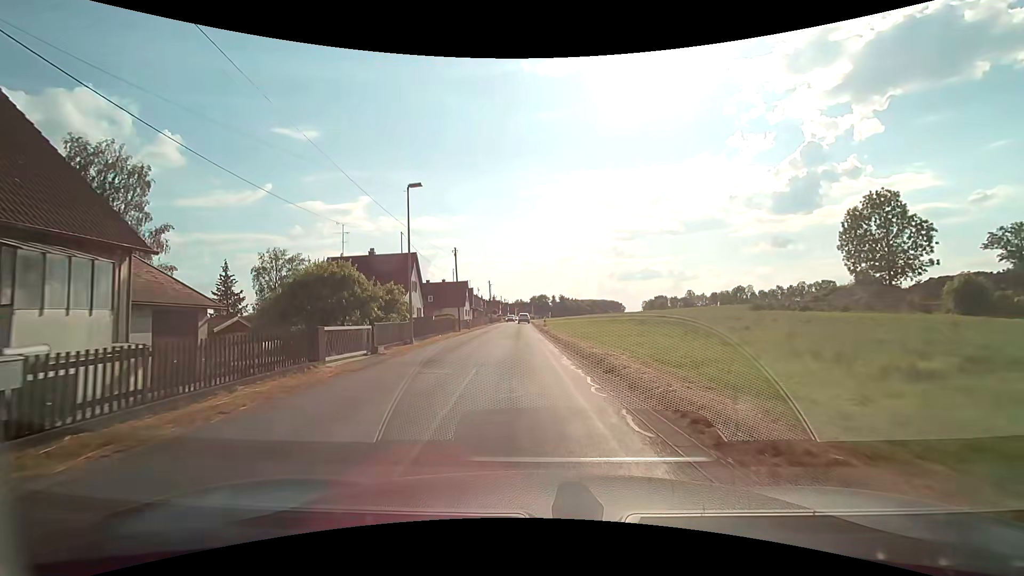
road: tertiary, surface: asphalt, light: Day
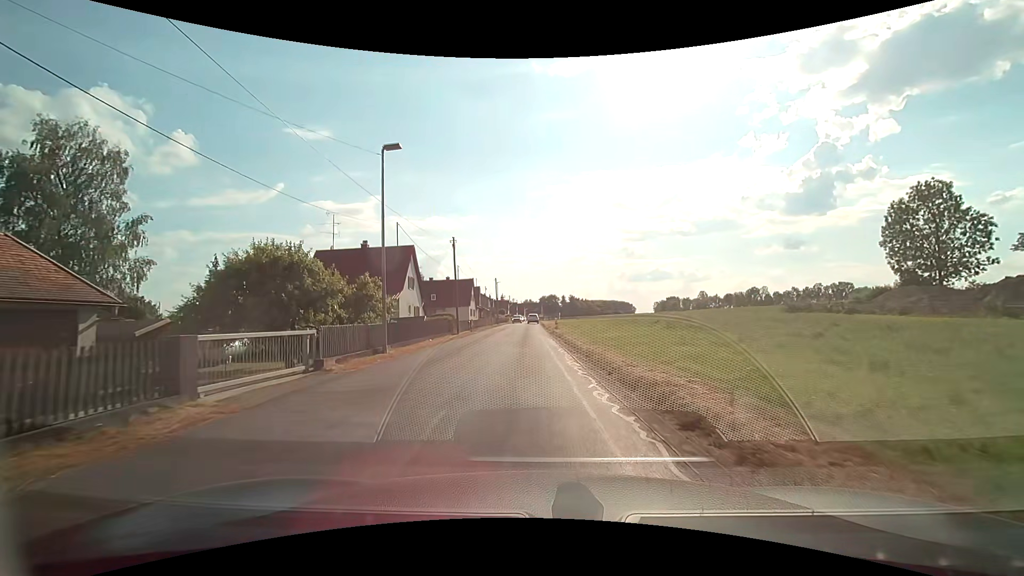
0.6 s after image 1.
(-0.1, +5.5) m; -1°
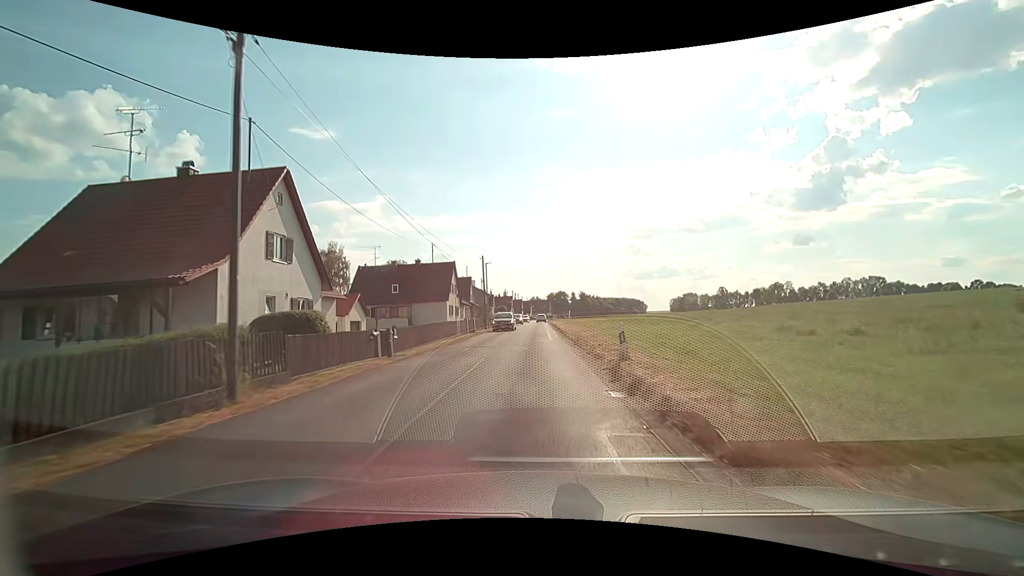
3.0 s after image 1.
(-0.3, +26.1) m; -1°
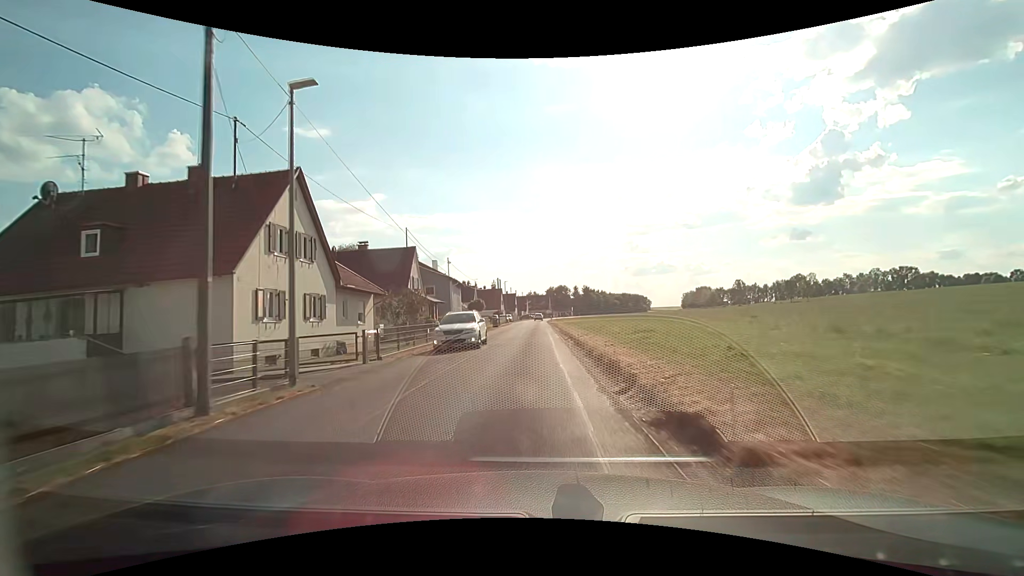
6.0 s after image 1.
(0.0, +37.5) m; 0°
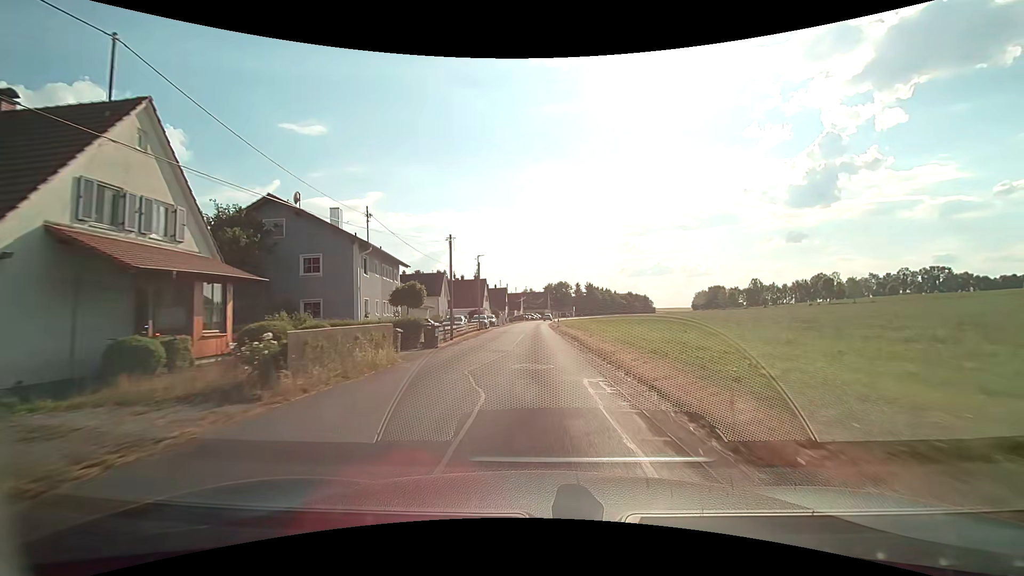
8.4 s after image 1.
(-0.3, +33.5) m; 0°
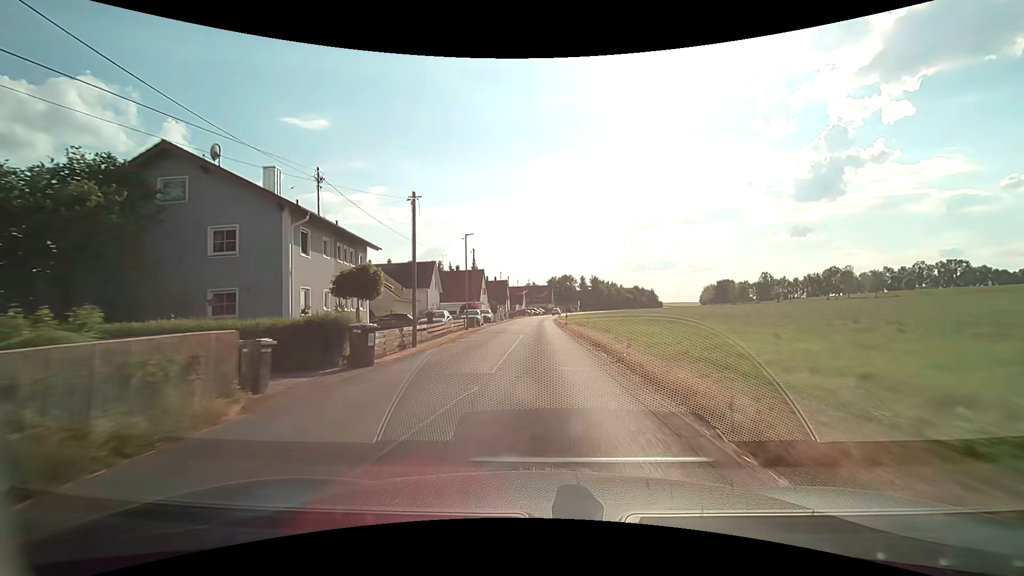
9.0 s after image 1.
(0.0, +8.9) m; -1°
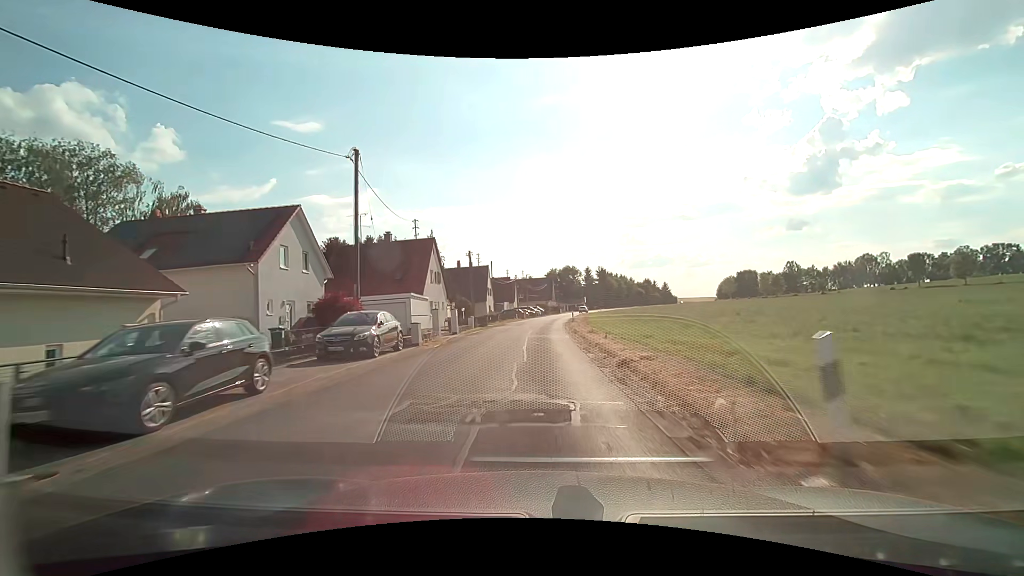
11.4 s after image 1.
(+0.3, +36.2) m; 0°
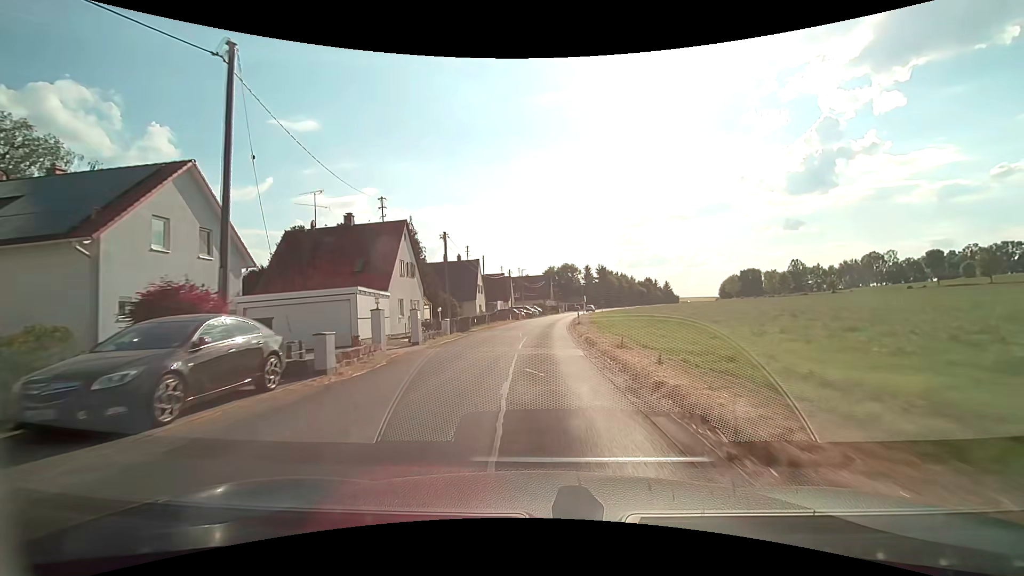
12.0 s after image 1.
(+0.1, +8.7) m; +1°
(0, +10) (0, +20) (0, +30) (0, +40) (+1, +50) (+2, +60) (+2, +70) (+3, +80) (+4, +90) (+6, +100) m
